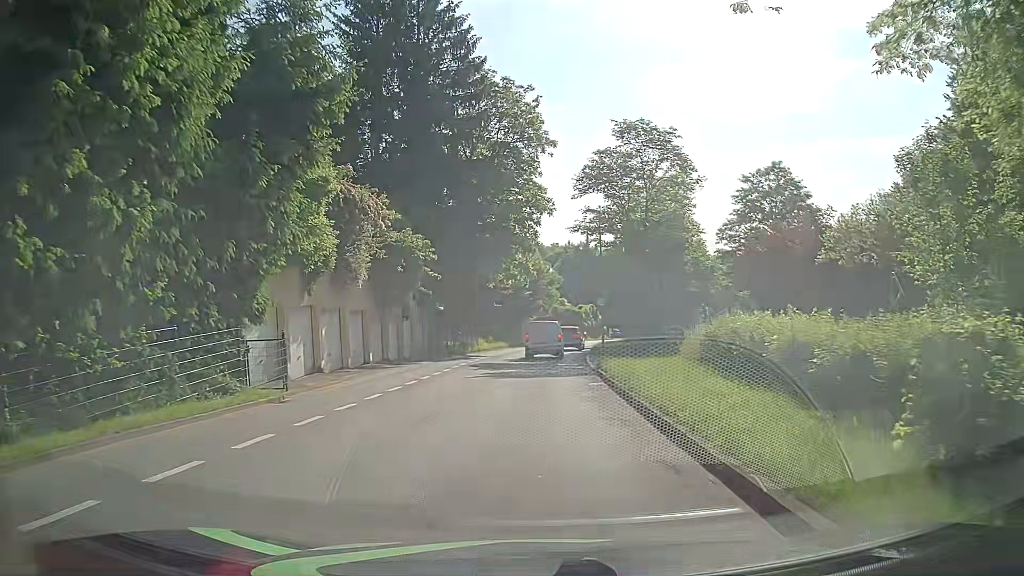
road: tertiary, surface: asphalt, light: Day
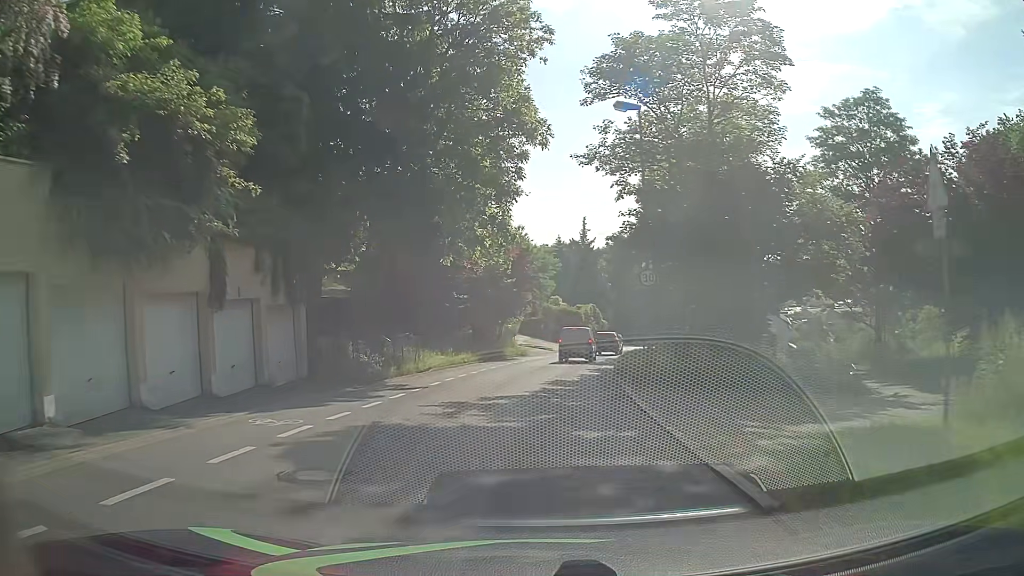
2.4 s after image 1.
(+0.1, +18.9) m; 0°
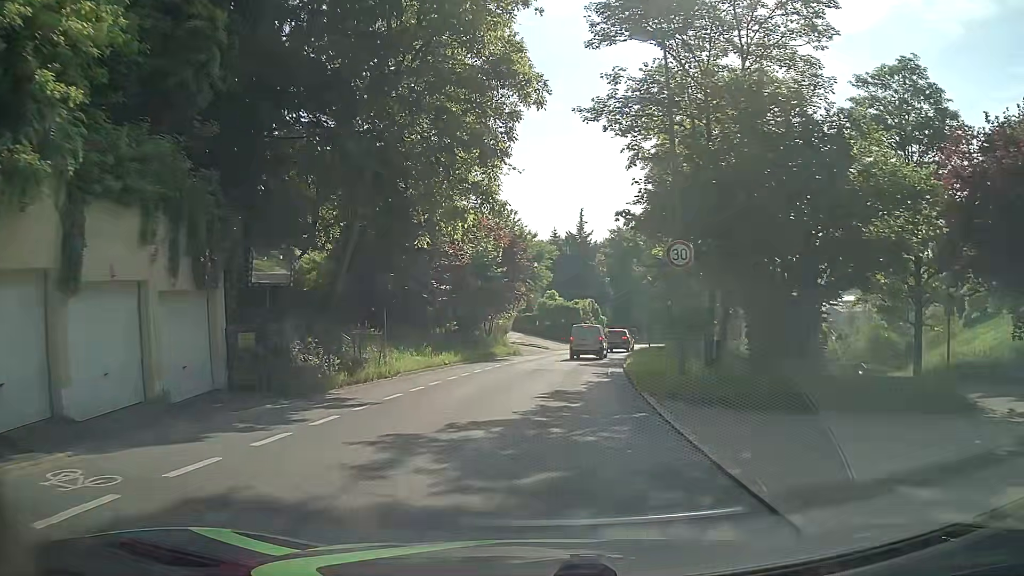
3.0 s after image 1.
(0.0, +5.0) m; +1°
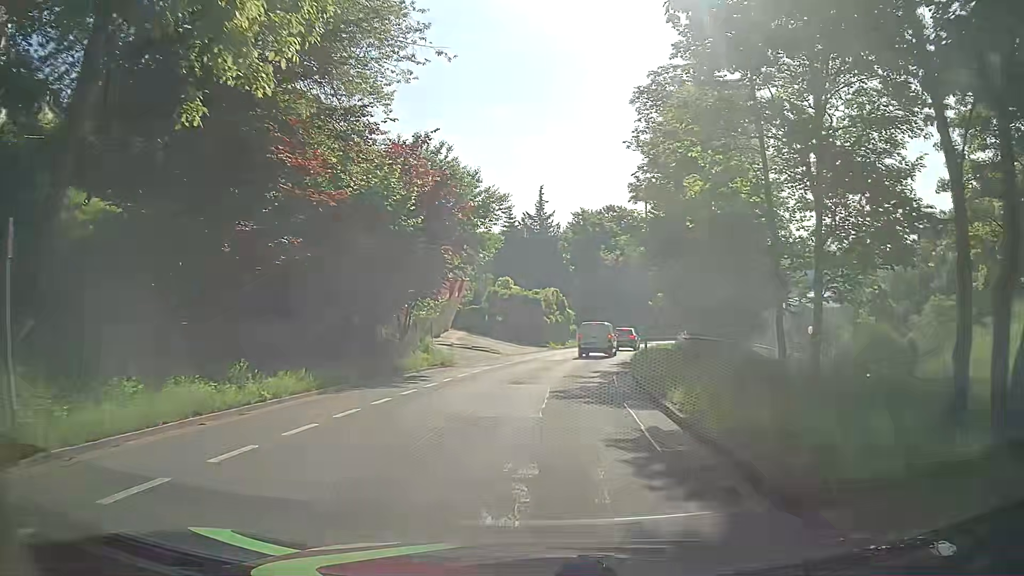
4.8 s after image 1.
(+0.3, +15.0) m; +3°
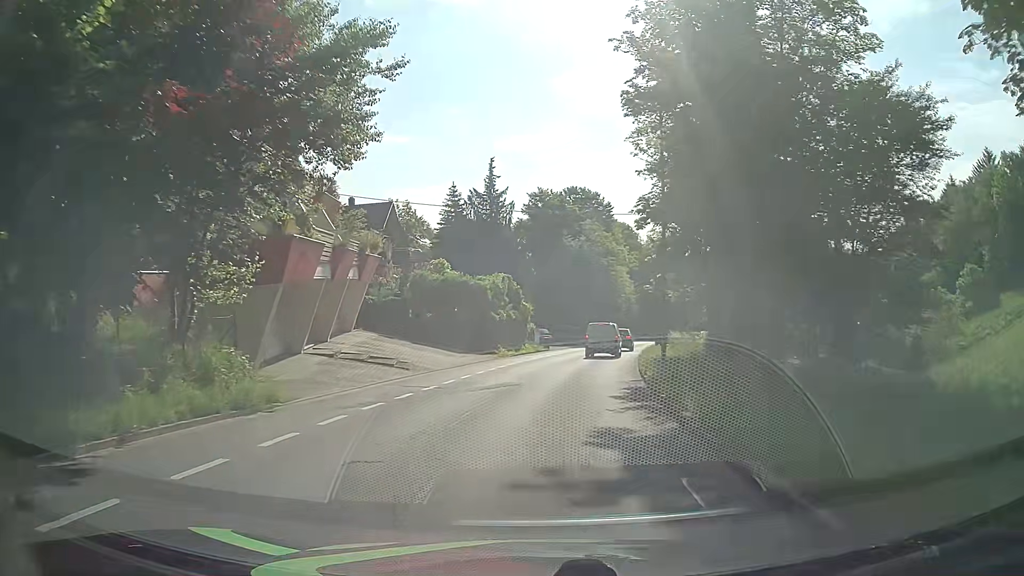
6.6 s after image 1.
(+0.4, +14.6) m; +5°
